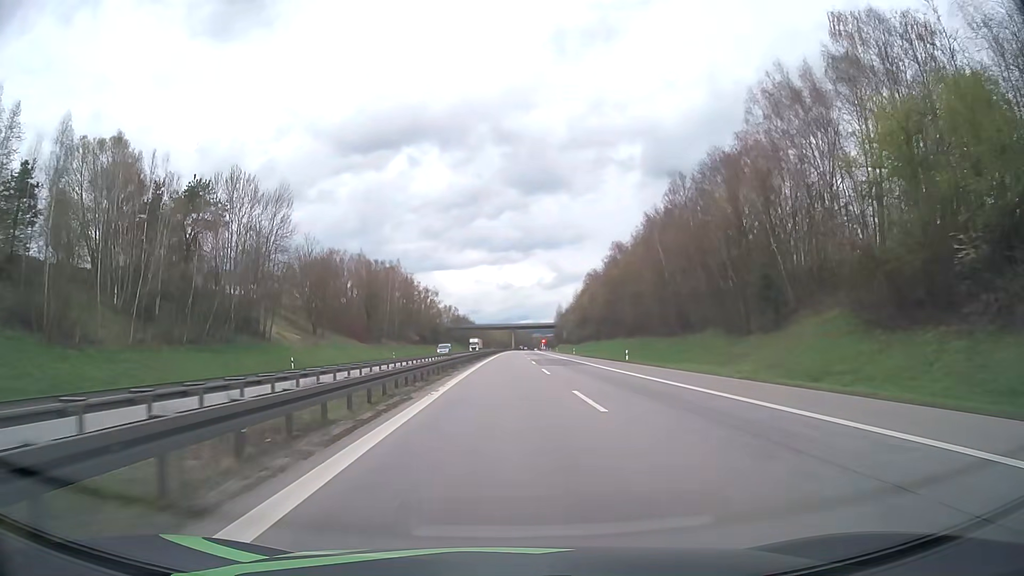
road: motorway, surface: asphalt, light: Day
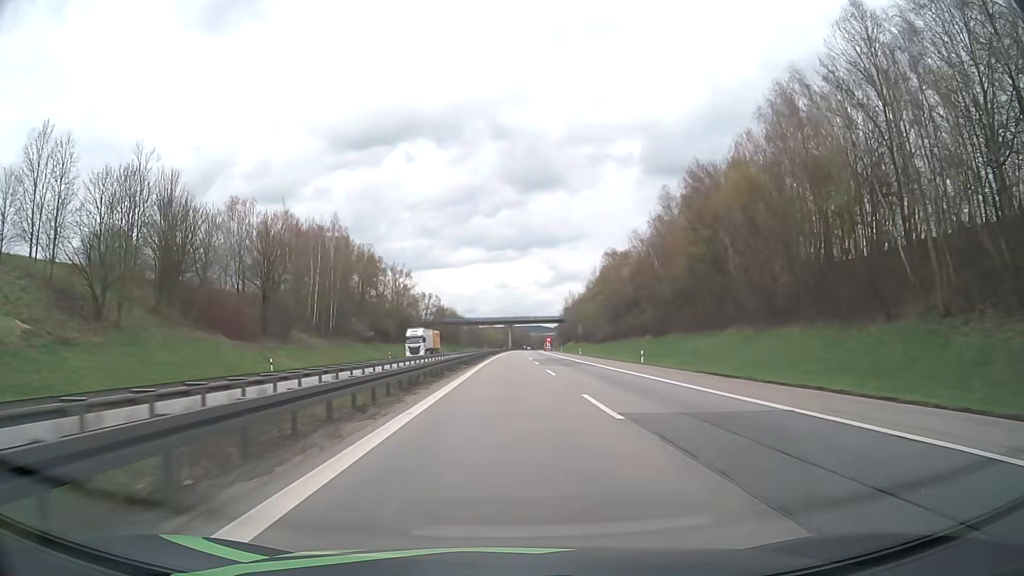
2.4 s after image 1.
(+0.1, +56.1) m; 0°
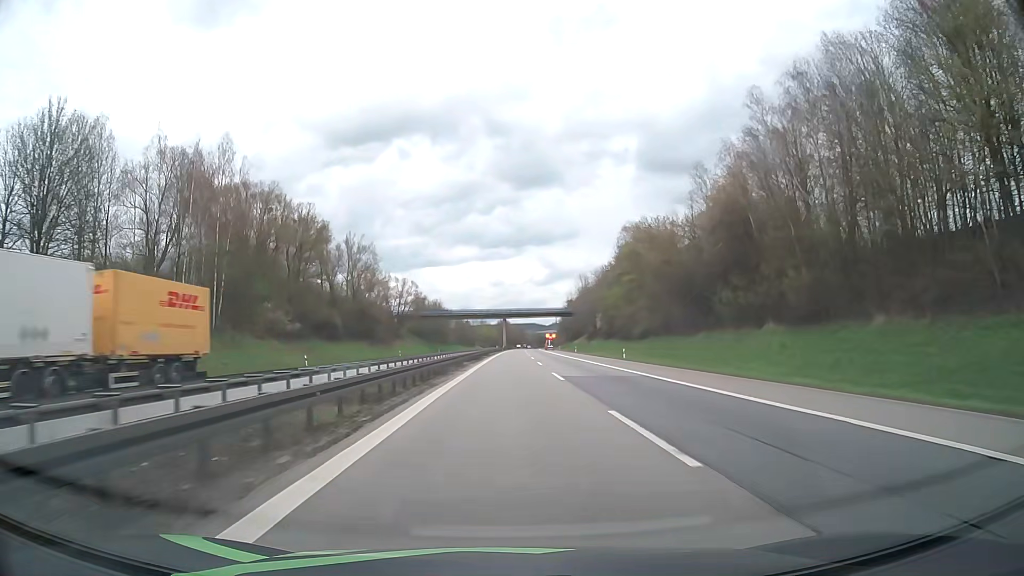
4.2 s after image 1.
(0.0, +41.4) m; 0°
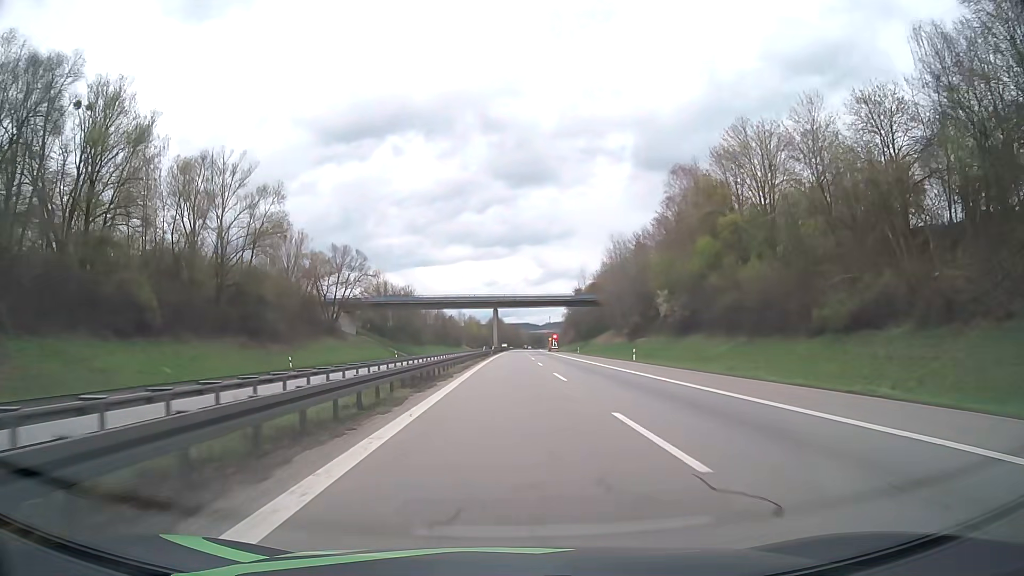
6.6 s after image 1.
(+0.2, +54.7) m; 0°
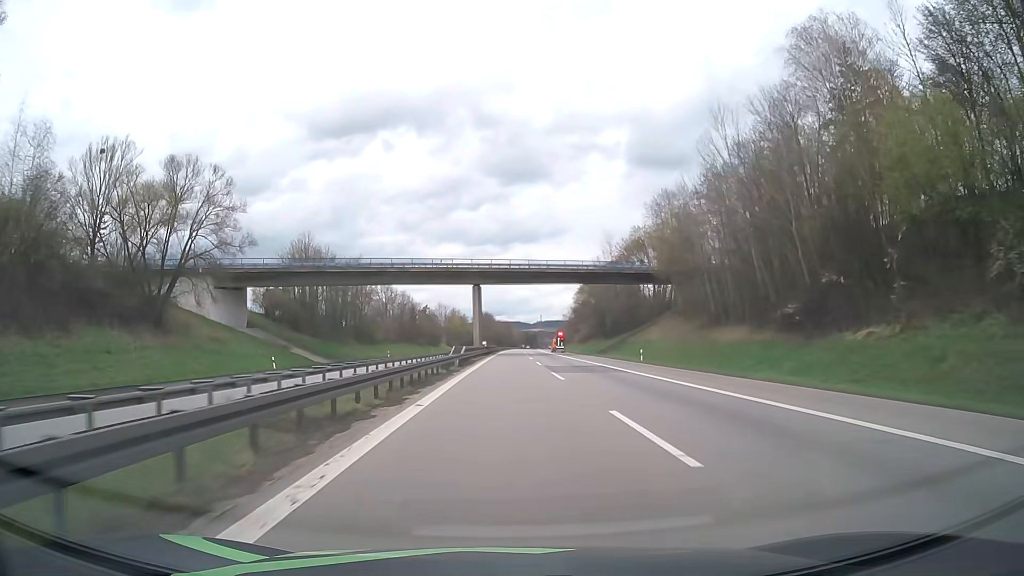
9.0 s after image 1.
(+0.3, +54.5) m; +1°
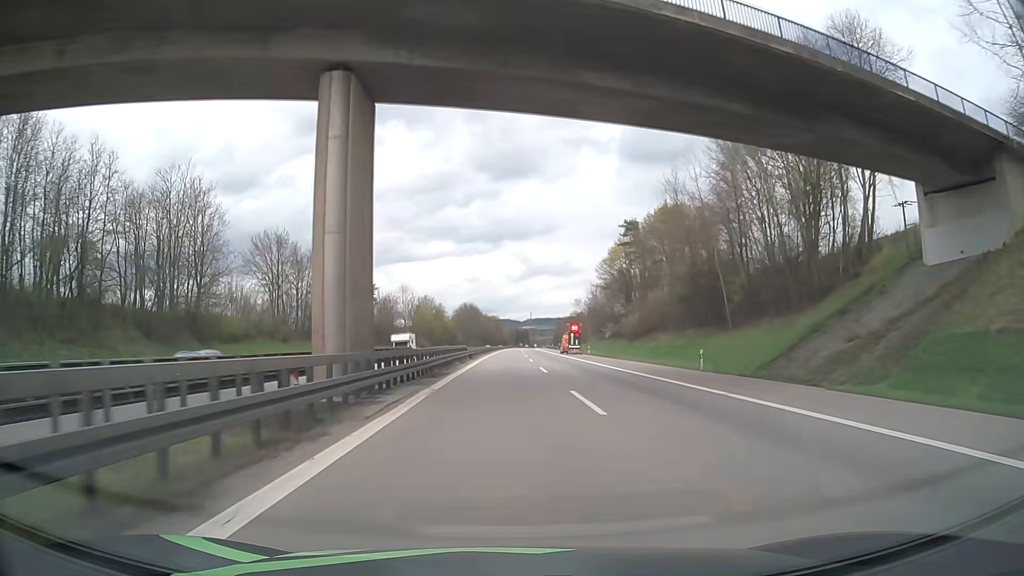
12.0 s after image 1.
(+0.5, +67.4) m; +1°
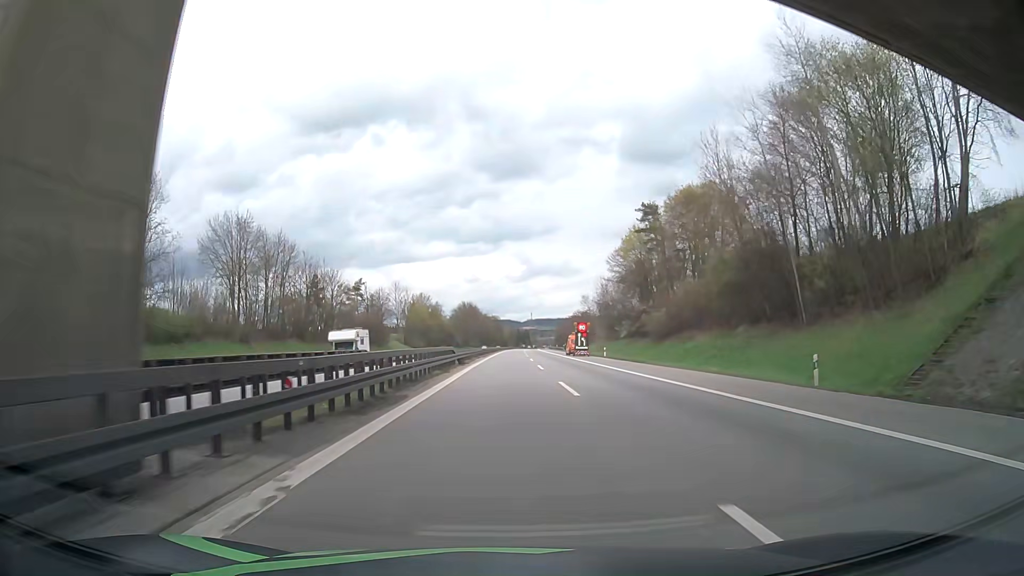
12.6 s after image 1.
(0.0, +13.2) m; 0°
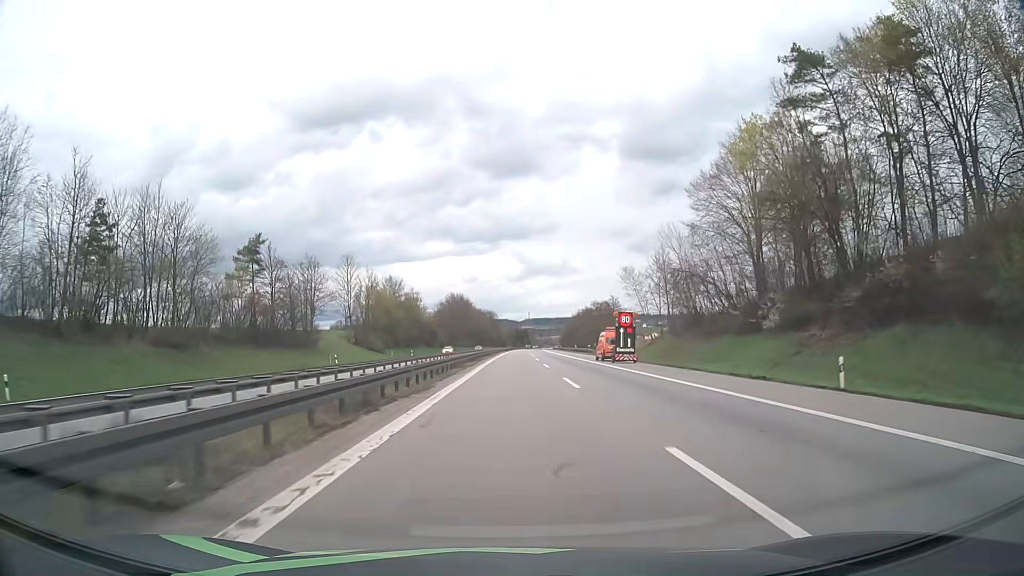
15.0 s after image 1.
(0.0, +51.3) m; 0°
(0, +10) (0, +20) (0, +30) (0, +40) (0, +50) (+1, +60) (+1, +70) (+1, +80) (+1, +90) (+2, +100) m
